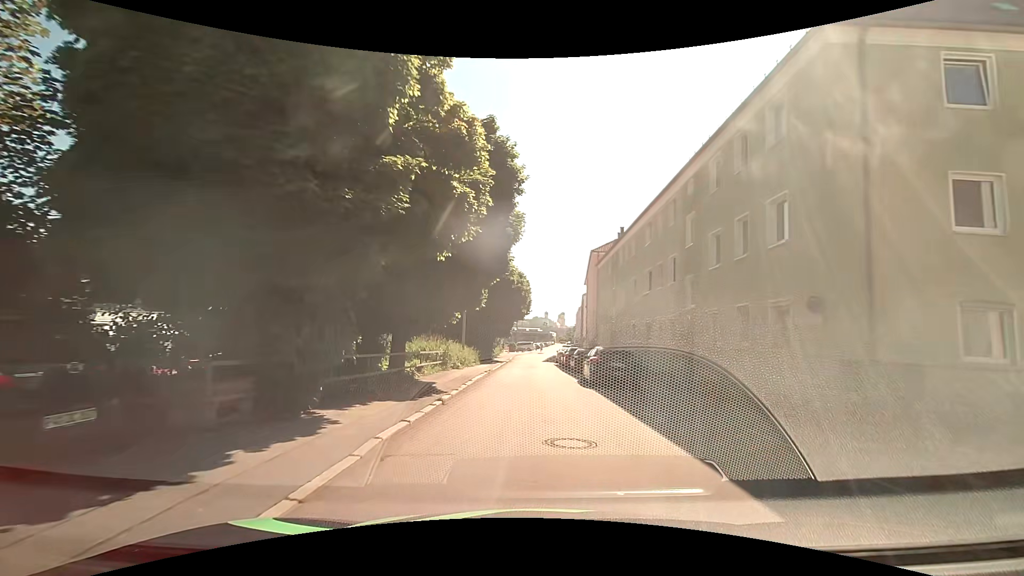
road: residential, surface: asphalt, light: Day
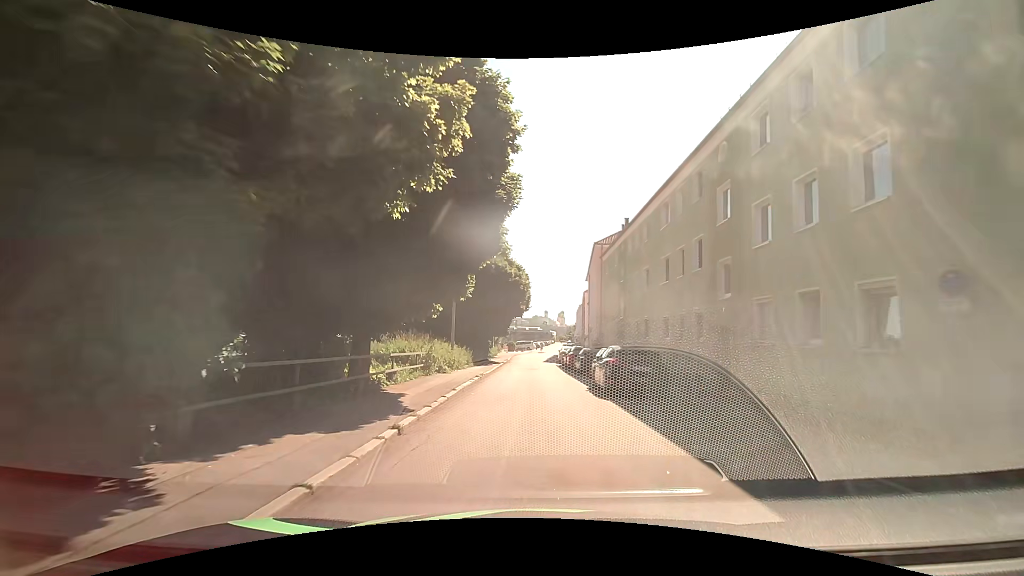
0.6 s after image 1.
(0.0, +3.7) m; -1°
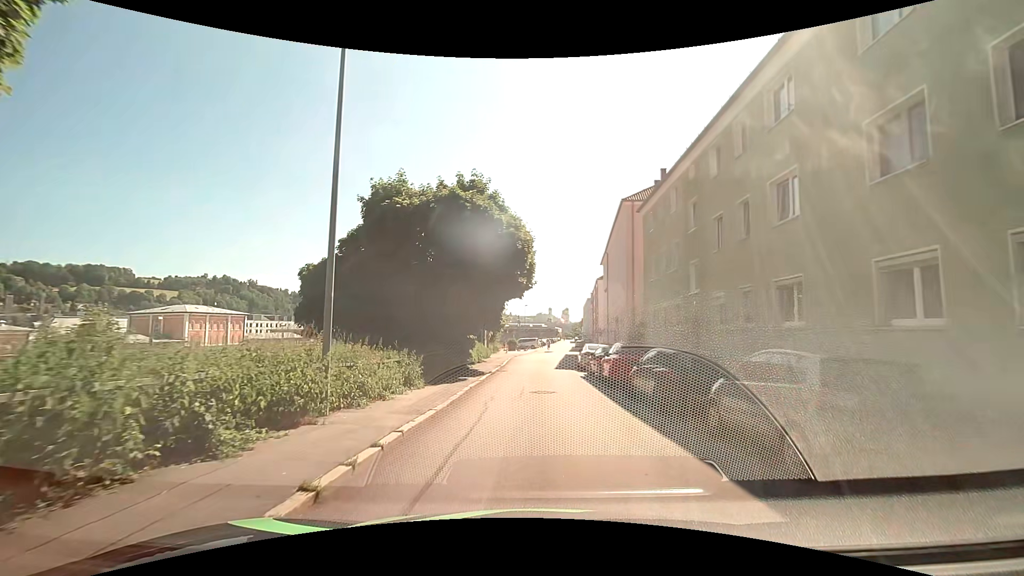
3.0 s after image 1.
(0.0, +15.2) m; 0°
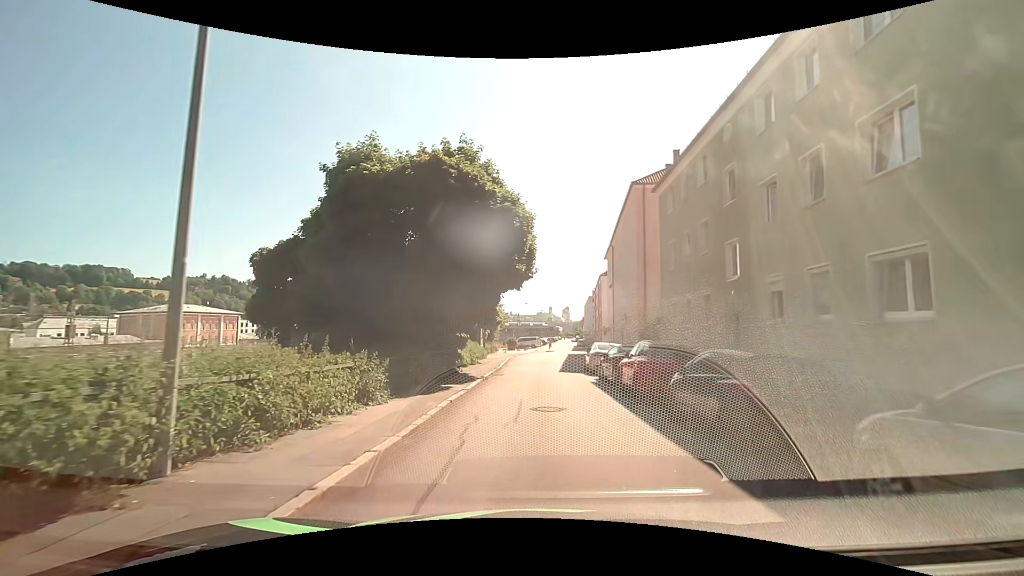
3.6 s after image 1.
(0.0, +3.9) m; -2°
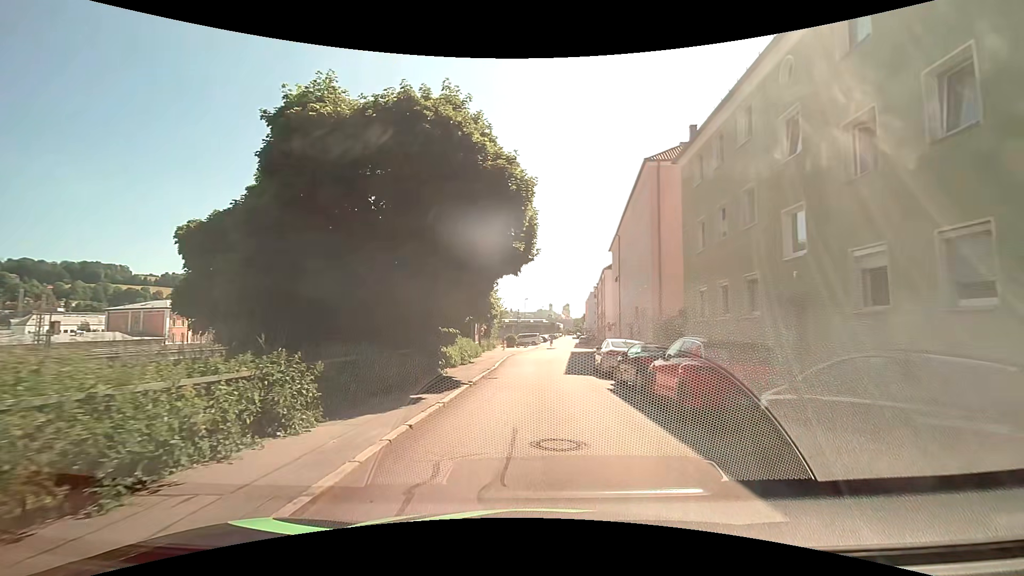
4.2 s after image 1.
(+0.1, +3.9) m; +1°
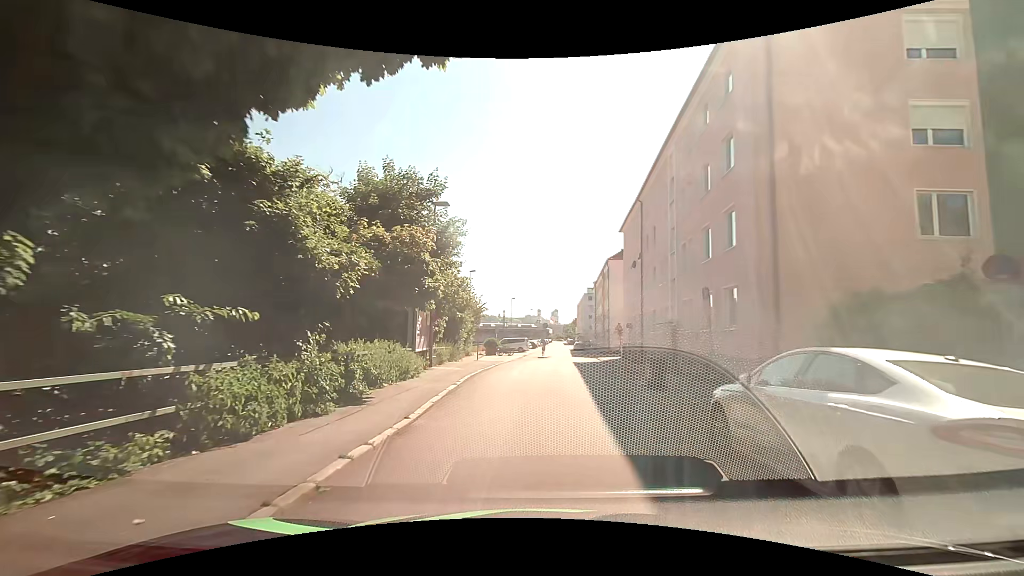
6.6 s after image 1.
(0.0, +15.5) m; 0°
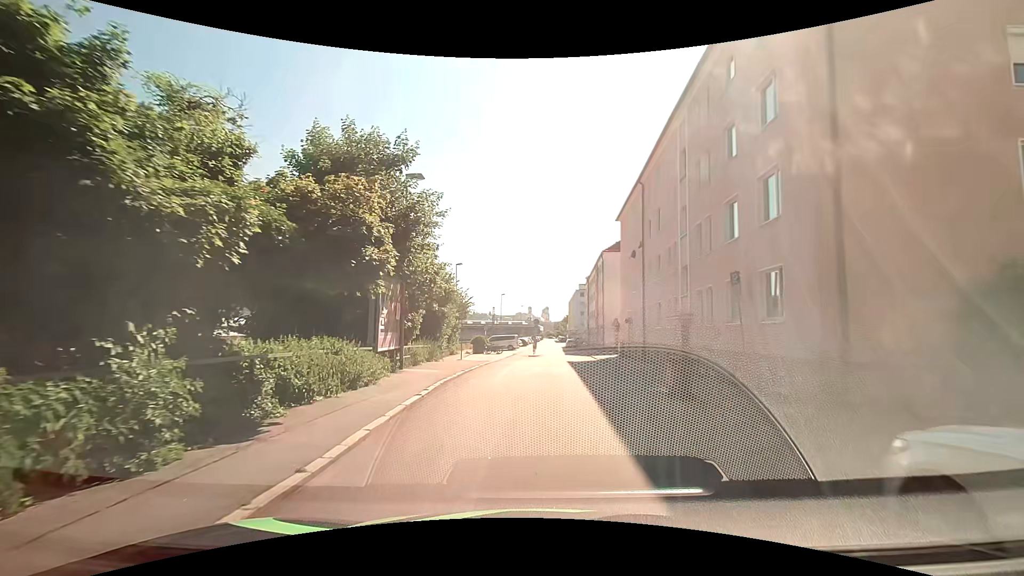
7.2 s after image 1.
(+0.1, +3.7) m; +2°
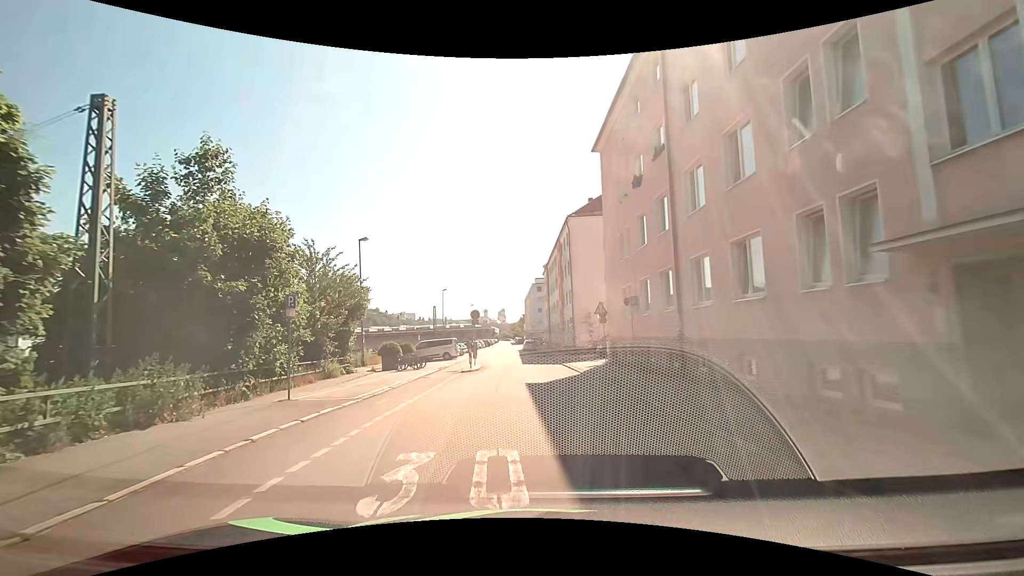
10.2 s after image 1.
(+0.8, +17.9) m; +4°
(0, +10) (-1, +20) (-1, +30) (-2, +40) (-2, +50) (-3, +60) (-4, +70) (-4, +80) (-4, +90) (-4, +100) m
